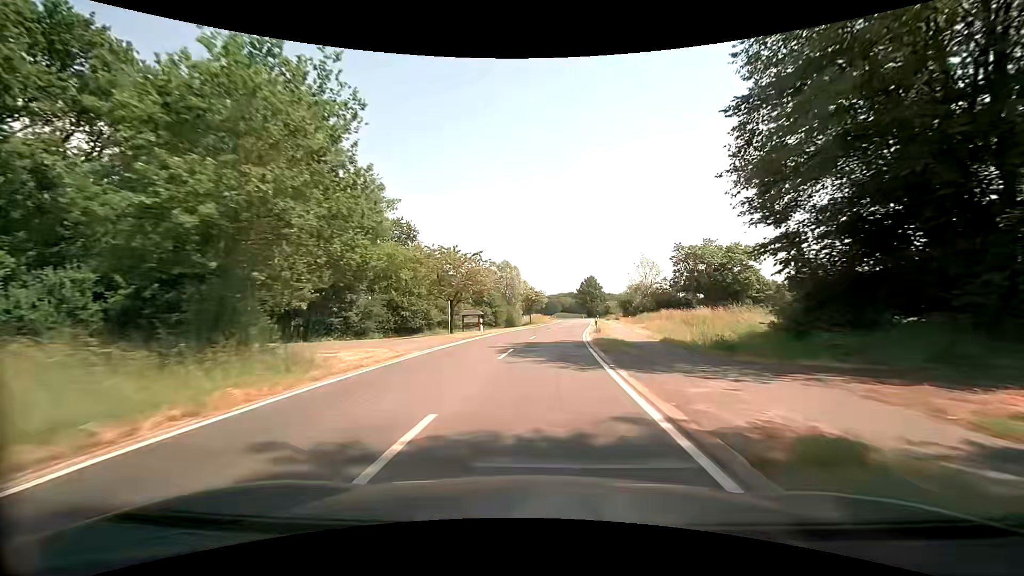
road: tertiary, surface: asphalt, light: Day
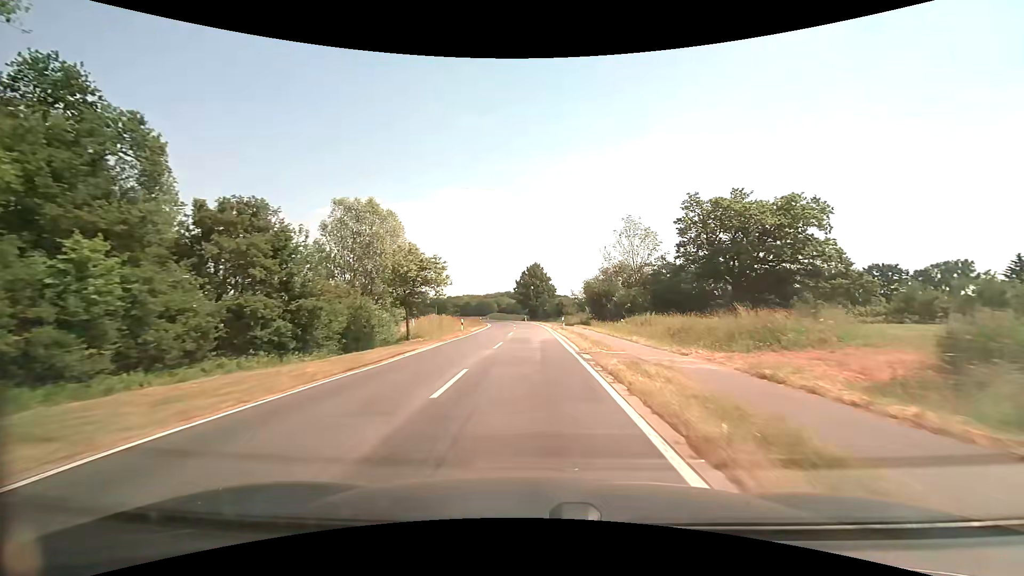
(+3.0, +42.5) m; +7°
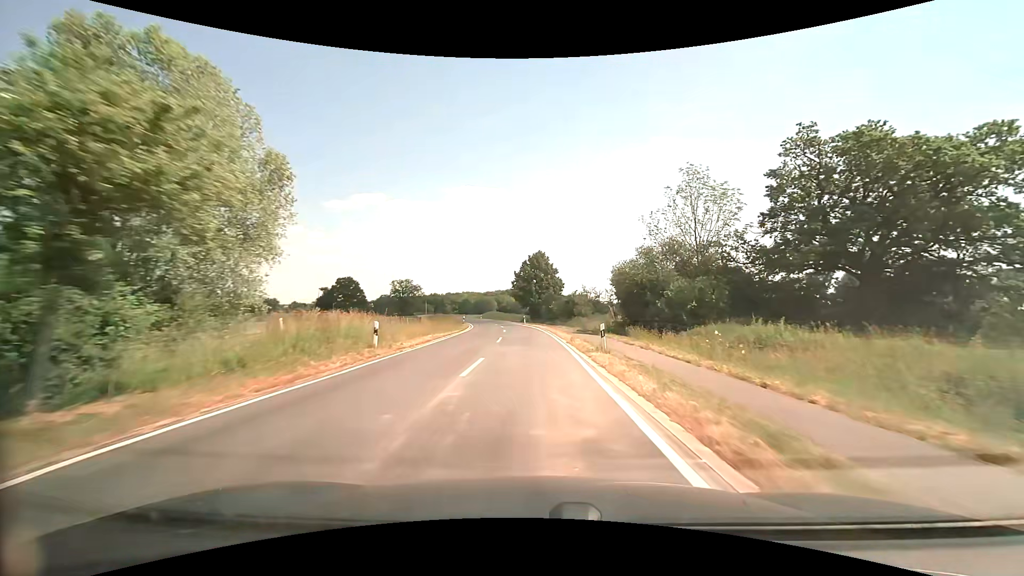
(-0.2, +21.6) m; 0°
(0, +10) (0, +20) (0, +30) (-1, +40) (-2, +50) (-3, +60) (-5, +70) (-7, +80) (-9, +89) (-11, +99) m
